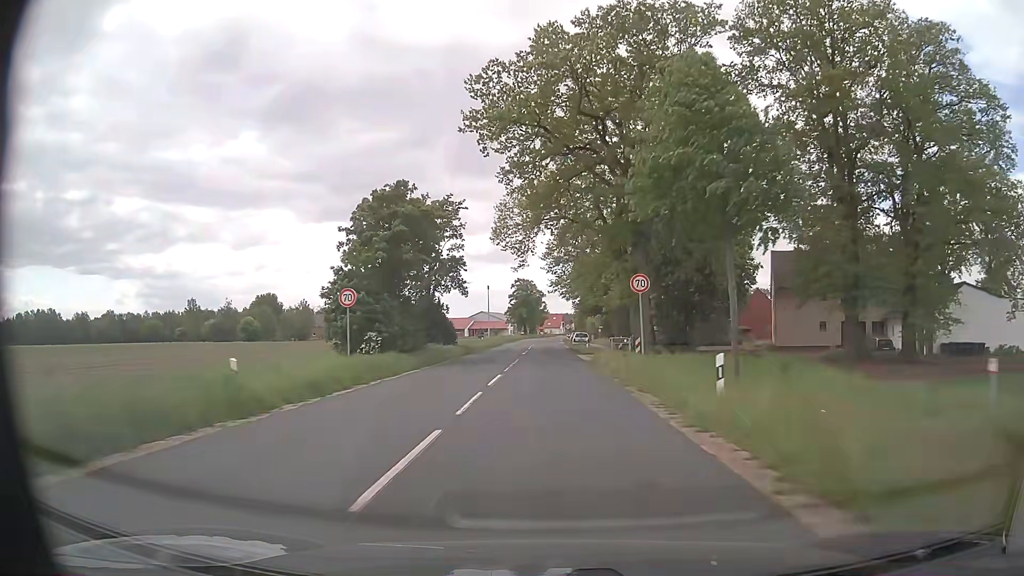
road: secondary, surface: asphalt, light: Day
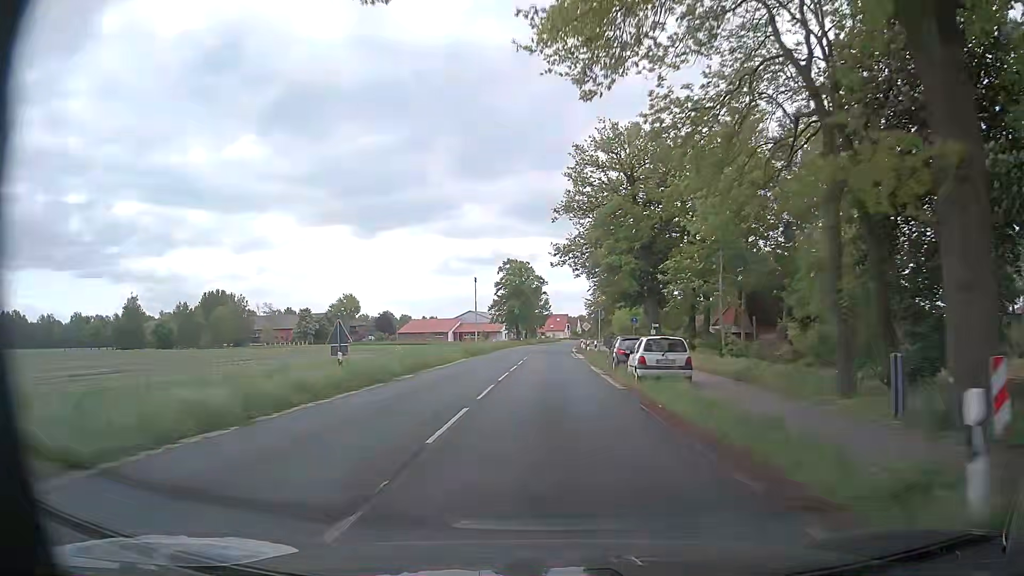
(+0.2, +44.6) m; 0°
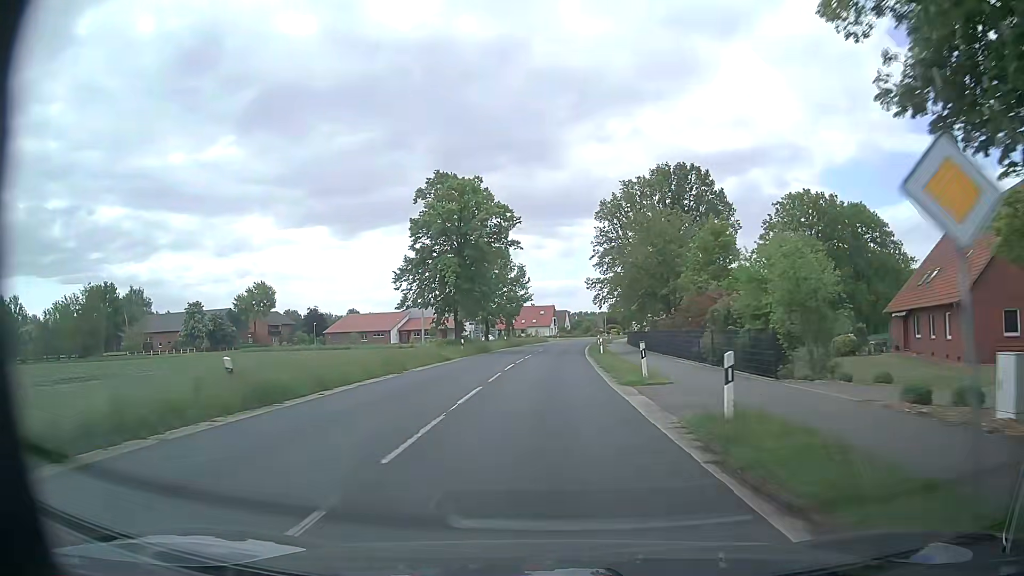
(+0.3, +55.4) m; +1°
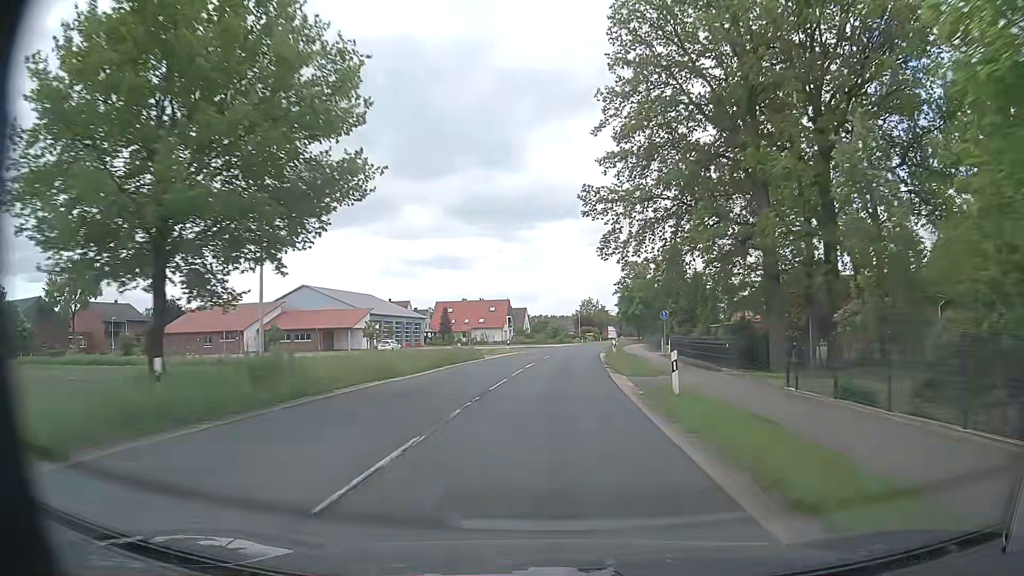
(+1.7, +56.0) m; +4°
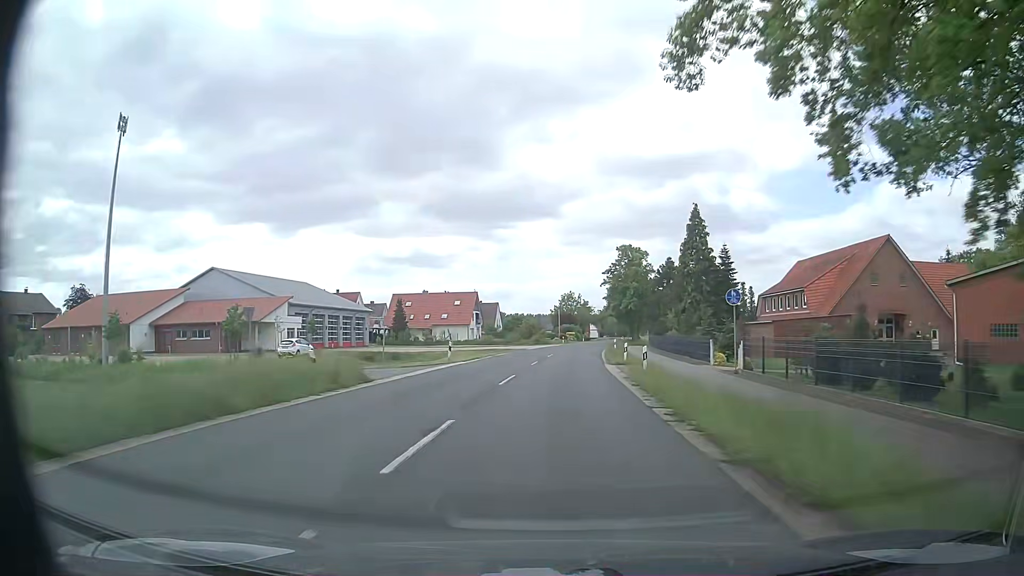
(+0.4, +22.5) m; +2°
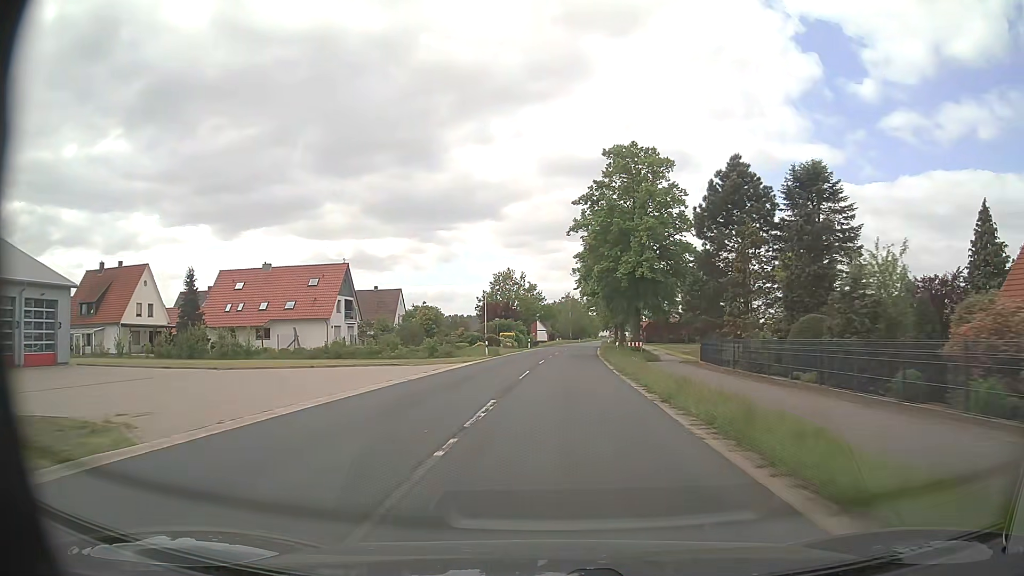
(+2.7, +56.3) m; +5°
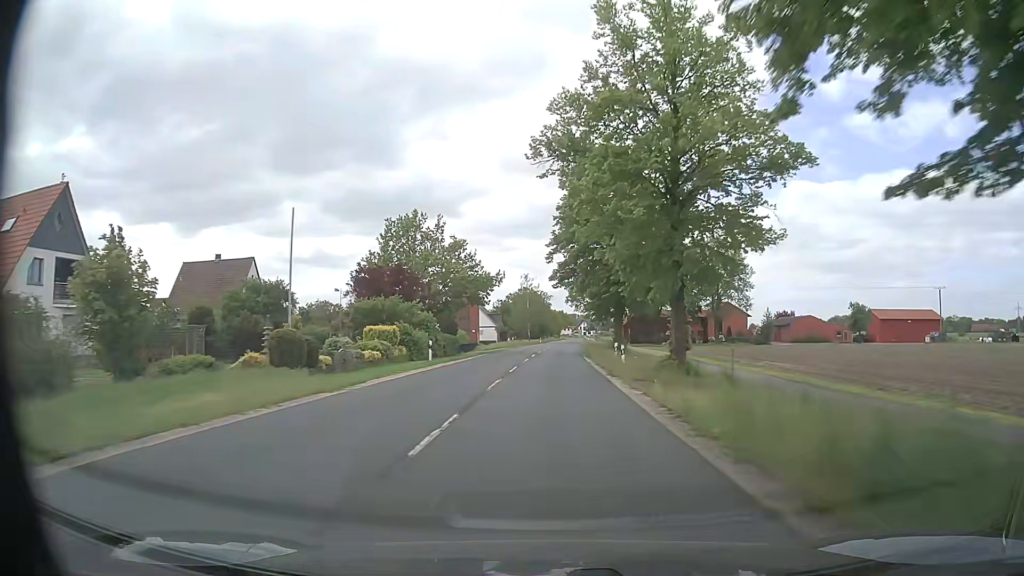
(+1.5, +45.1) m; +3°
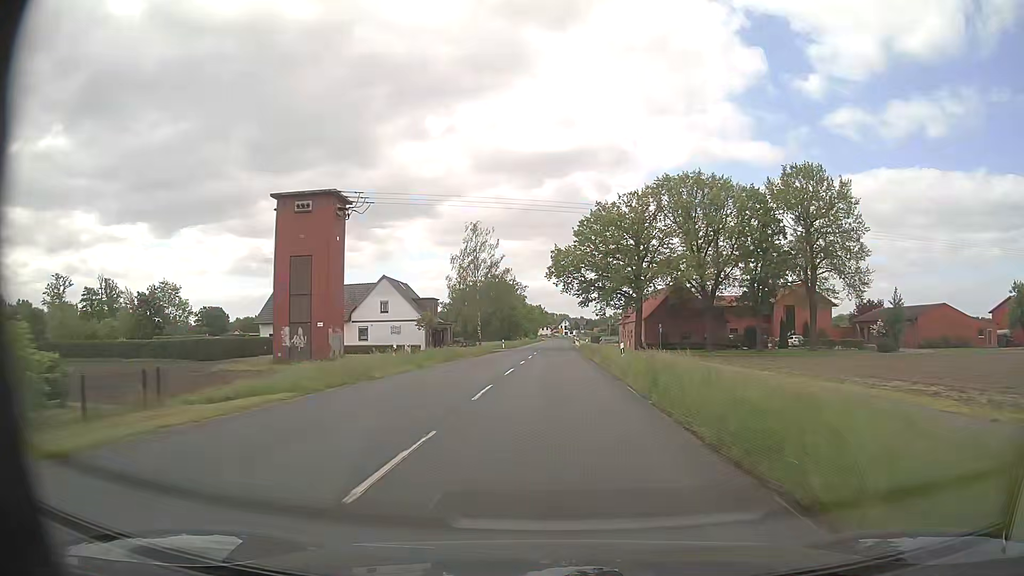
(+1.2, +56.4) m; +2°
(0, +10) (0, +20) (0, +30) (0, +40) (0, +50) (+1, +60) (+1, +70) (+1, +80) (+1, +90) (+1, +100) m
